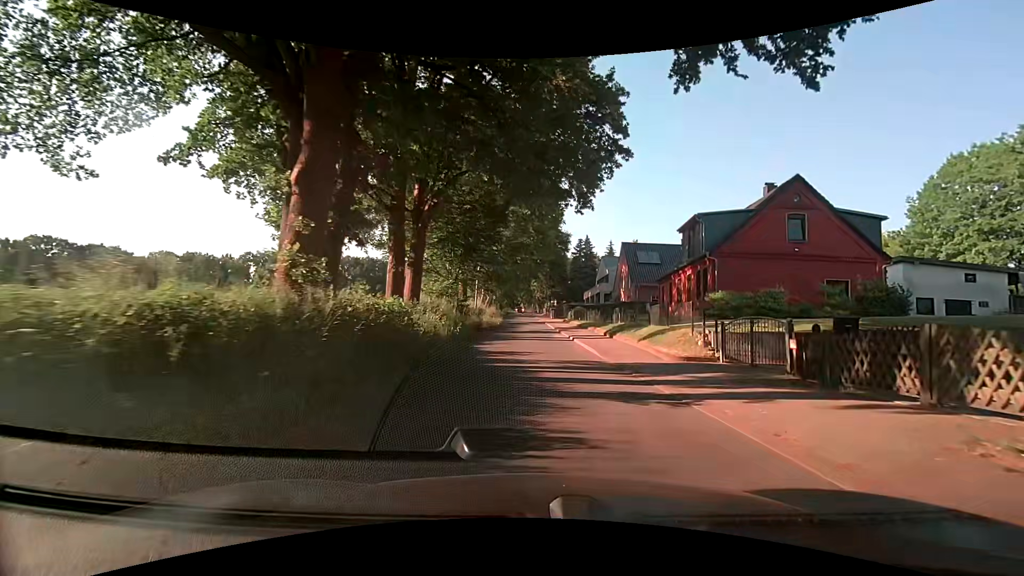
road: residential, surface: asphalt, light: Day
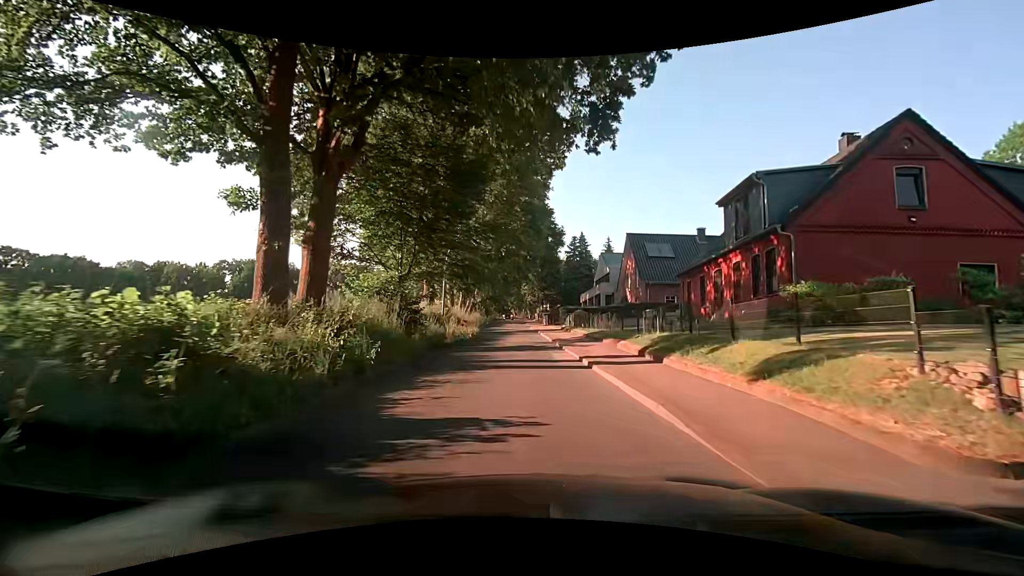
(+0.1, +9.7) m; +1°
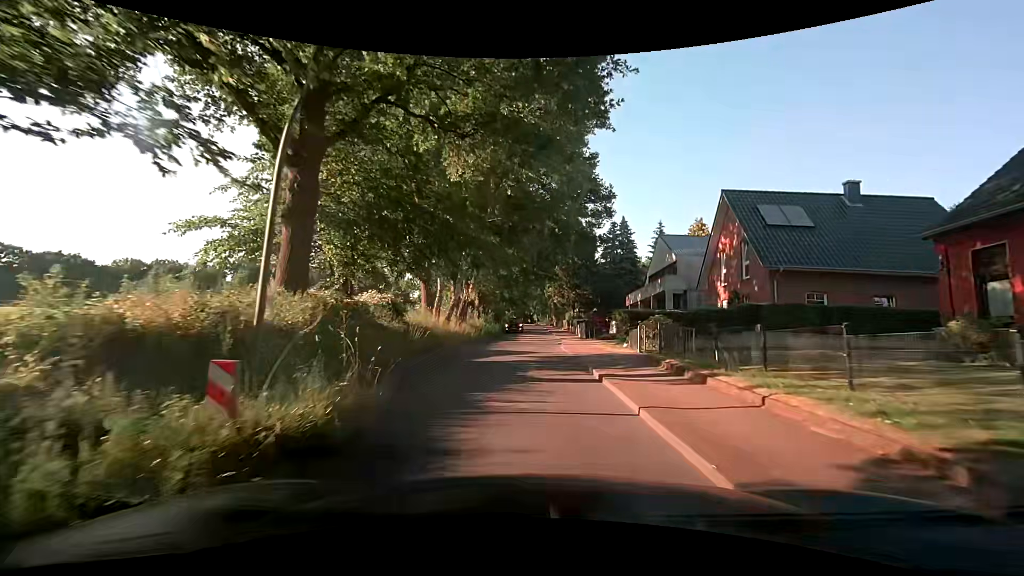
(-0.5, +19.7) m; -3°
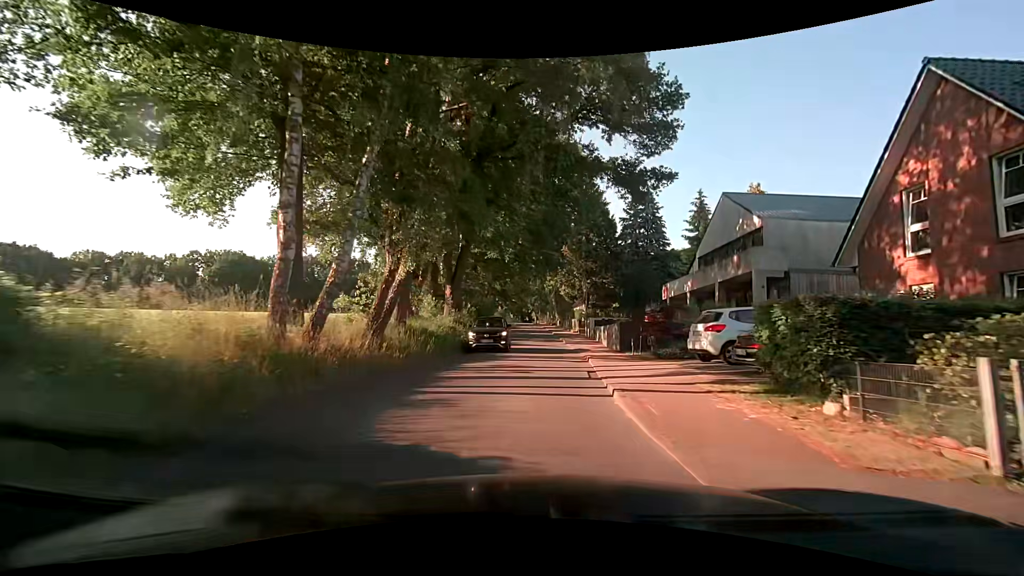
(+0.1, +15.7) m; +1°
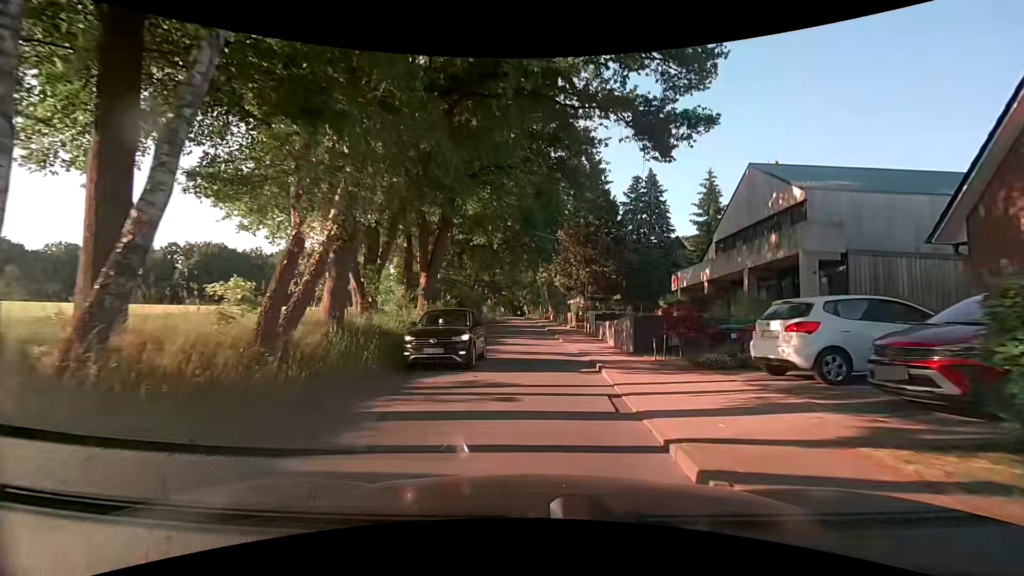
(+0.1, +5.0) m; +1°
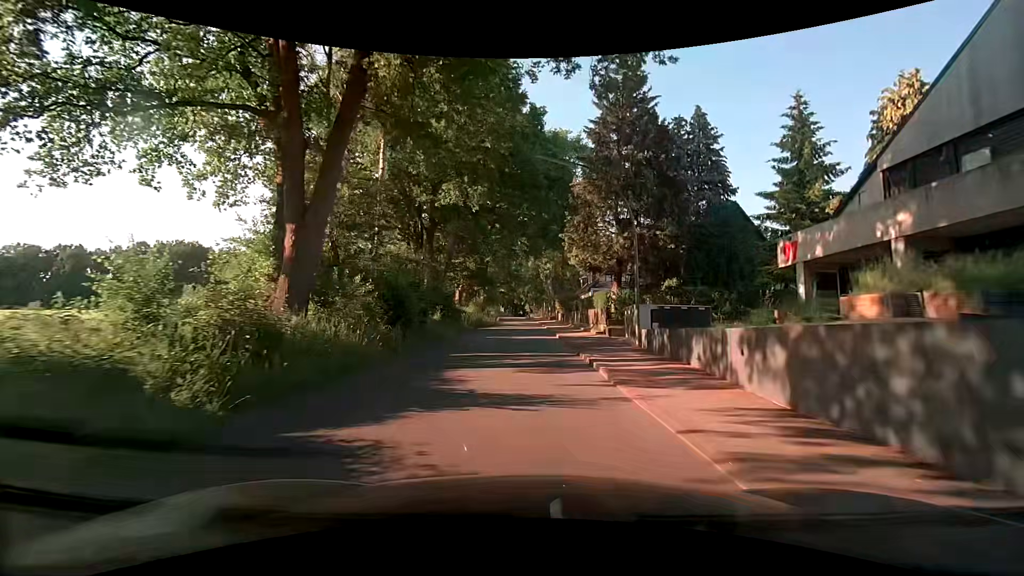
(+0.1, +14.8) m; +1°
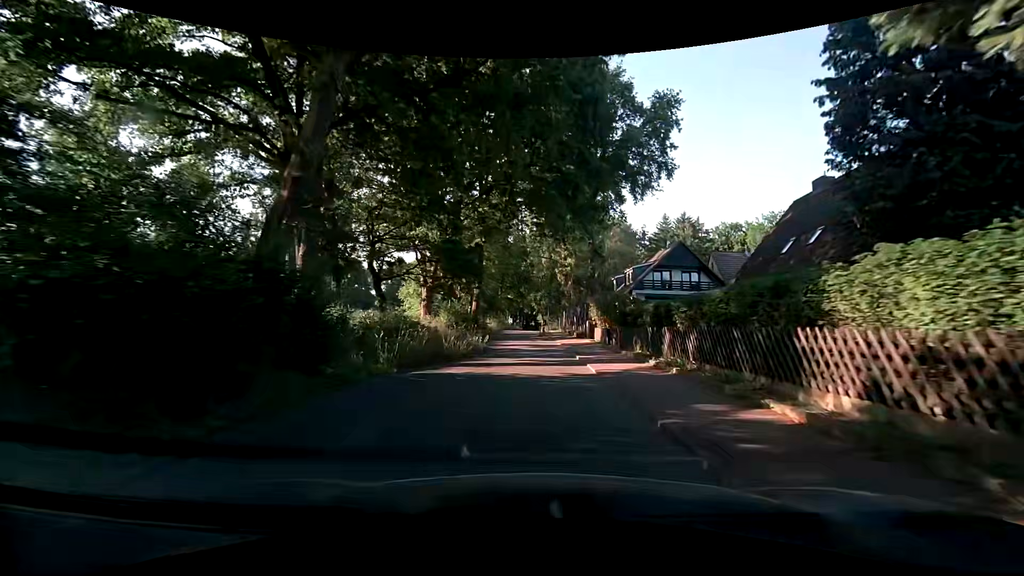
(-0.7, +20.5) m; -3°
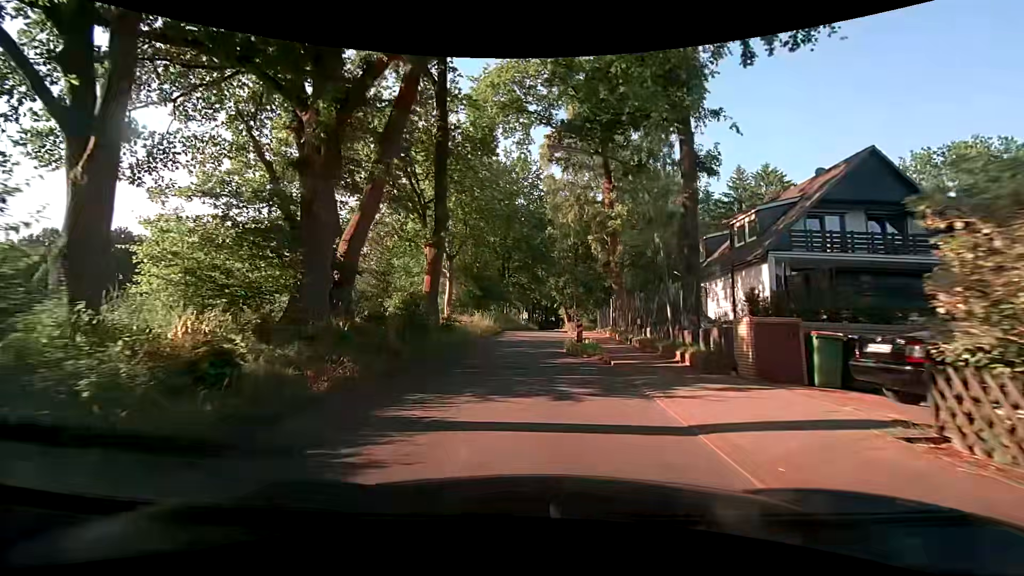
(0.0, +24.1) m; -1°
